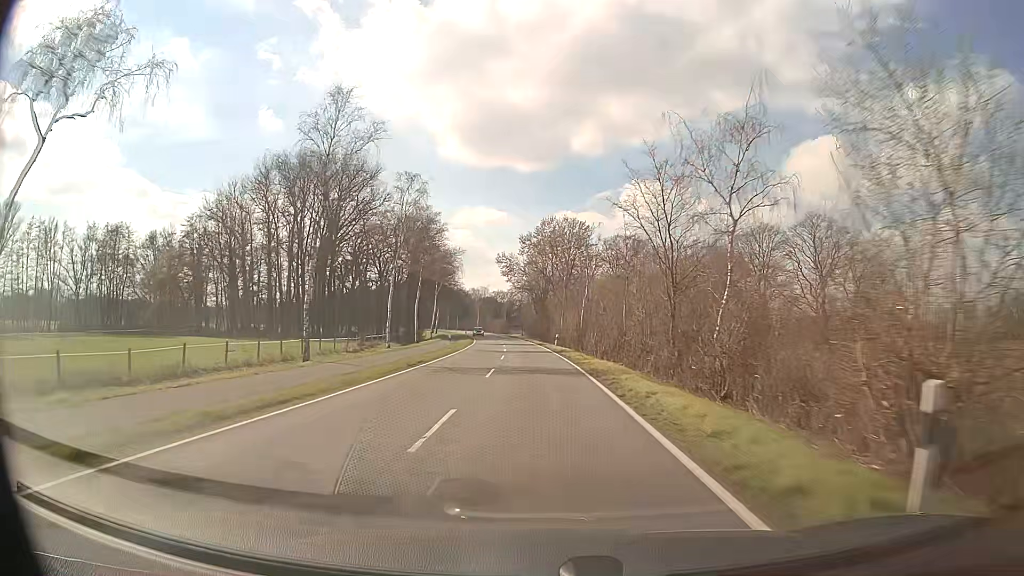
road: secondary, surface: asphalt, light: Day
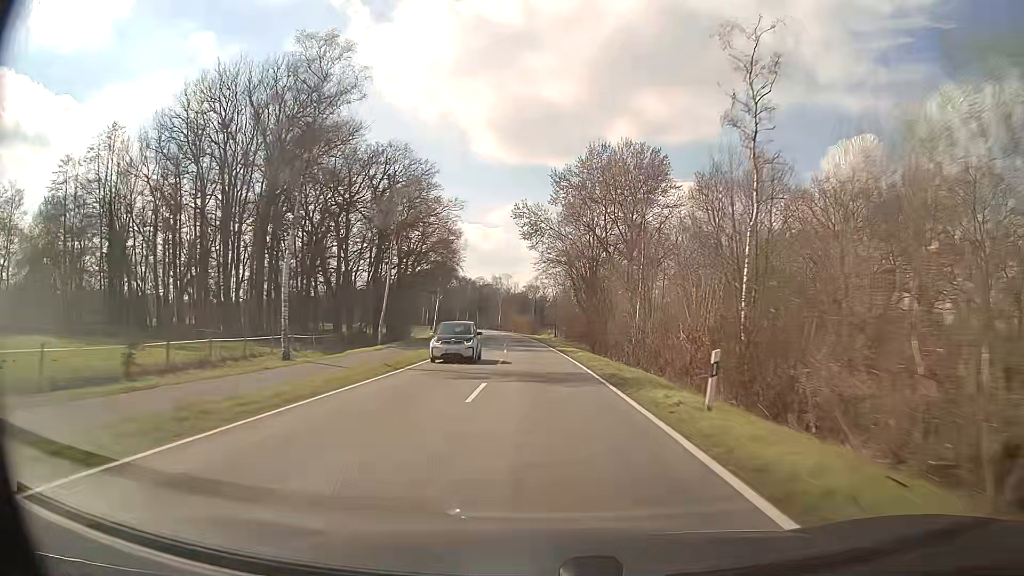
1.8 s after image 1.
(-1.2, +44.3) m; -3°
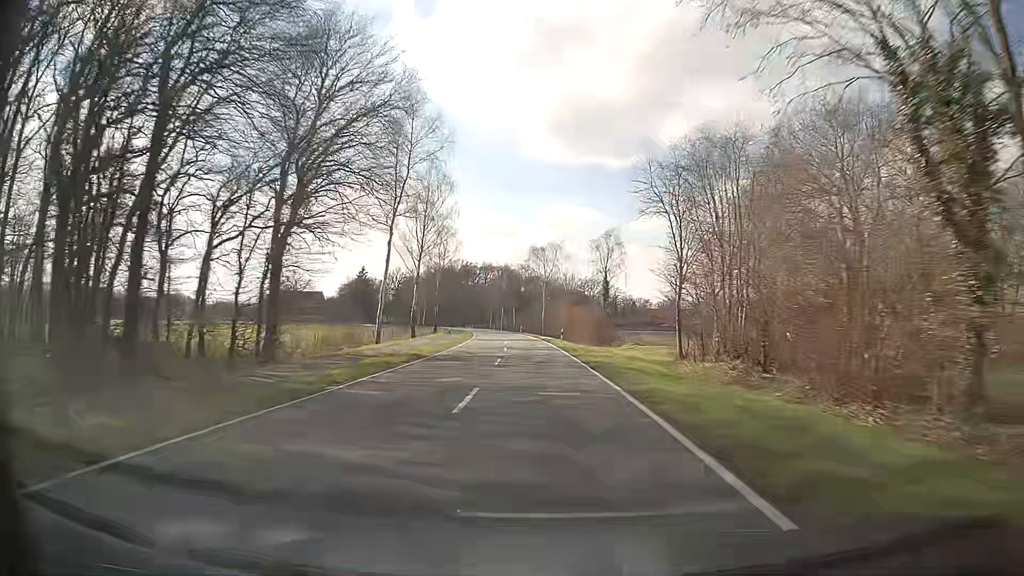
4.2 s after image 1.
(-2.2, +63.1) m; -4°
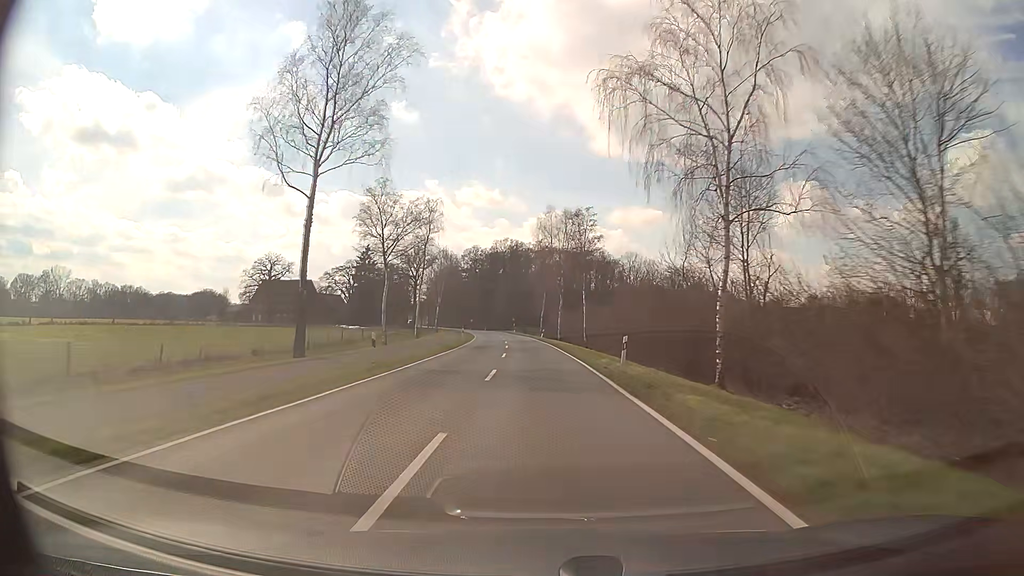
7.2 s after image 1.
(-3.7, +78.7) m; -6°
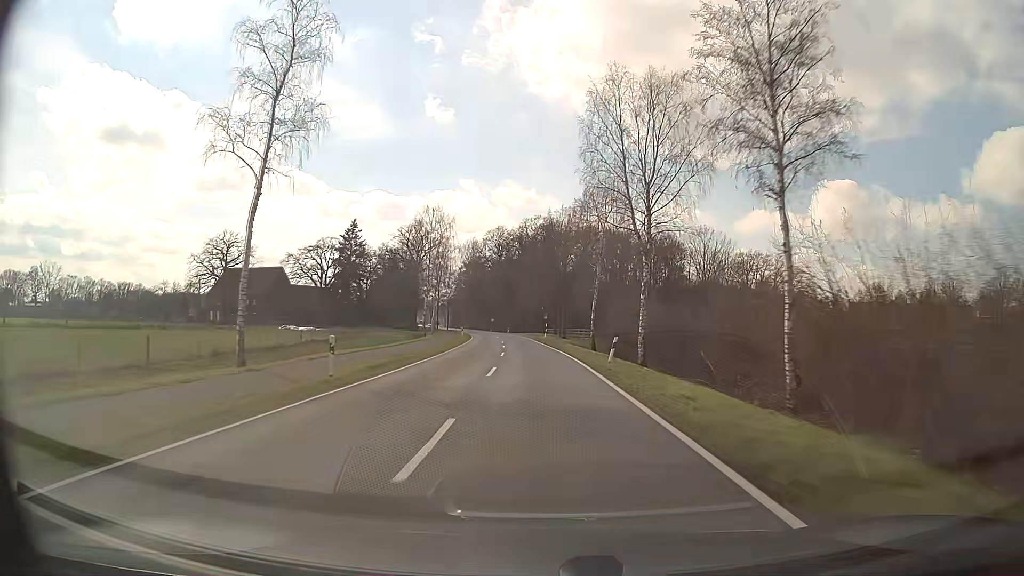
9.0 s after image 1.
(-1.3, +47.1) m; -3°
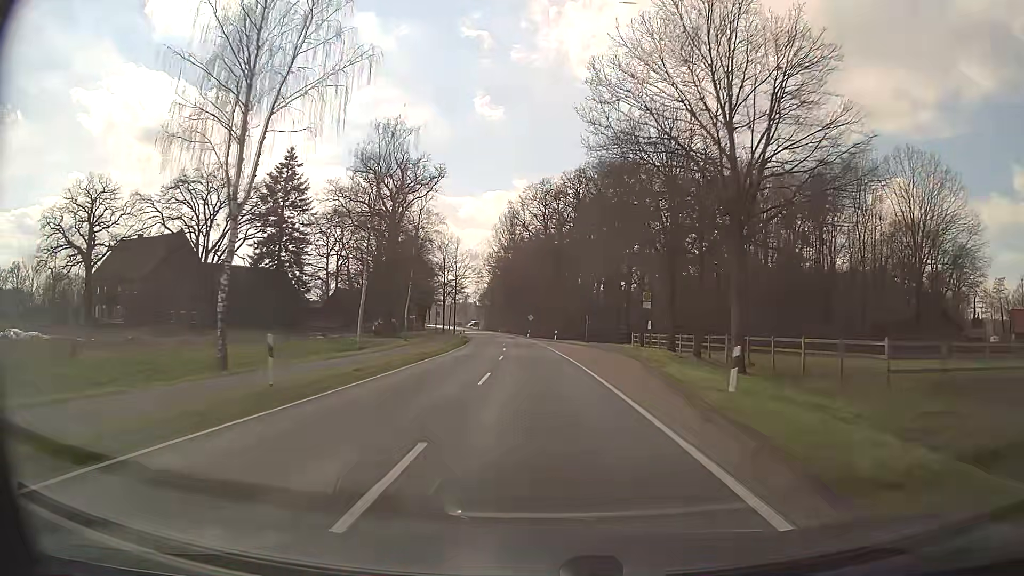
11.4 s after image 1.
(-2.4, +62.7) m; -5°
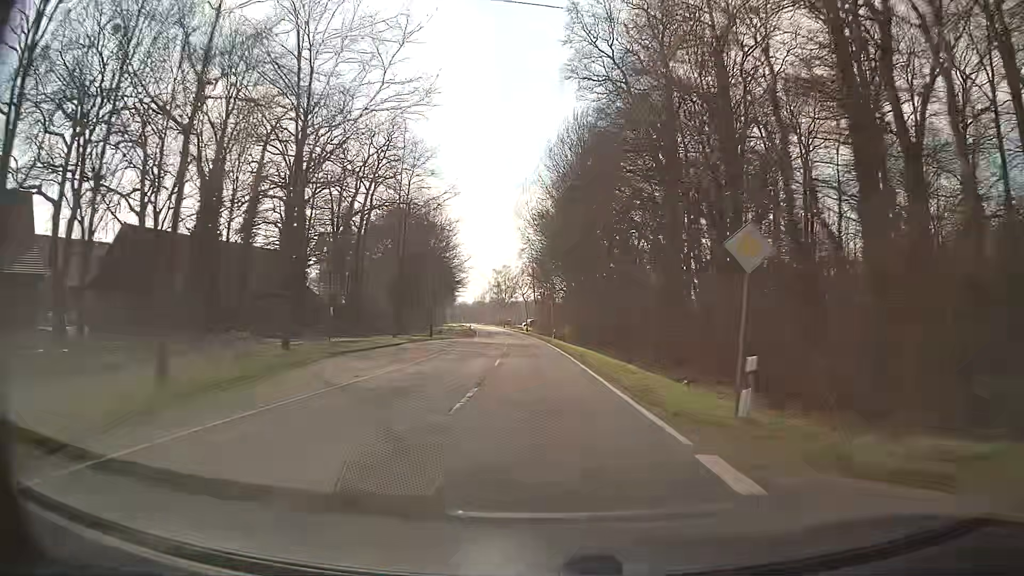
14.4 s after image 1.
(-3.8, +78.3) m; -6°
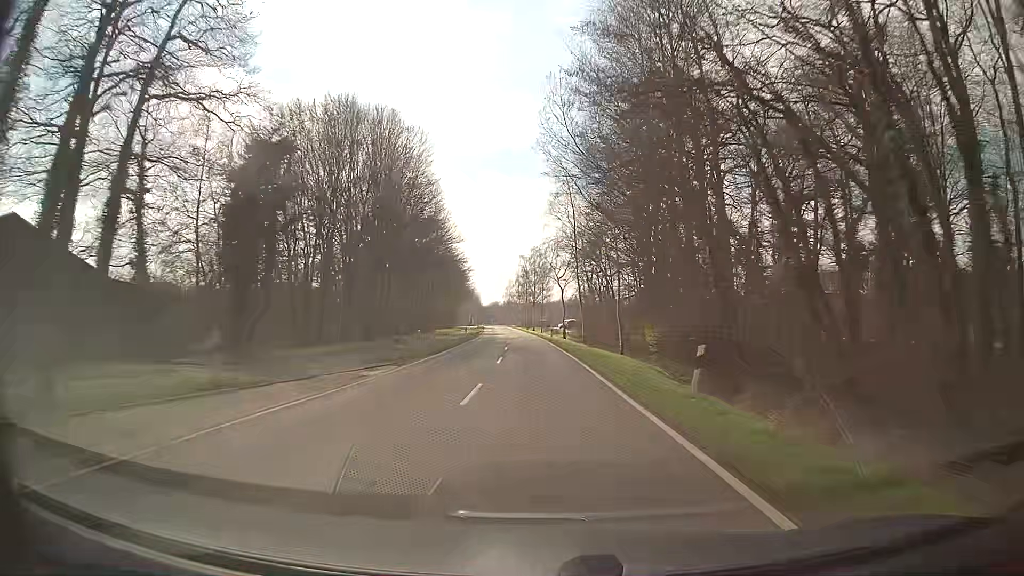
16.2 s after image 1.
(-1.3, +47.1) m; -3°
(0, +10) (0, +20) (0, +30) (-1, +40) (-1, +50) (-2, +60) (-2, +70) (-3, +80) (-4, +90) (-4, +100) m
